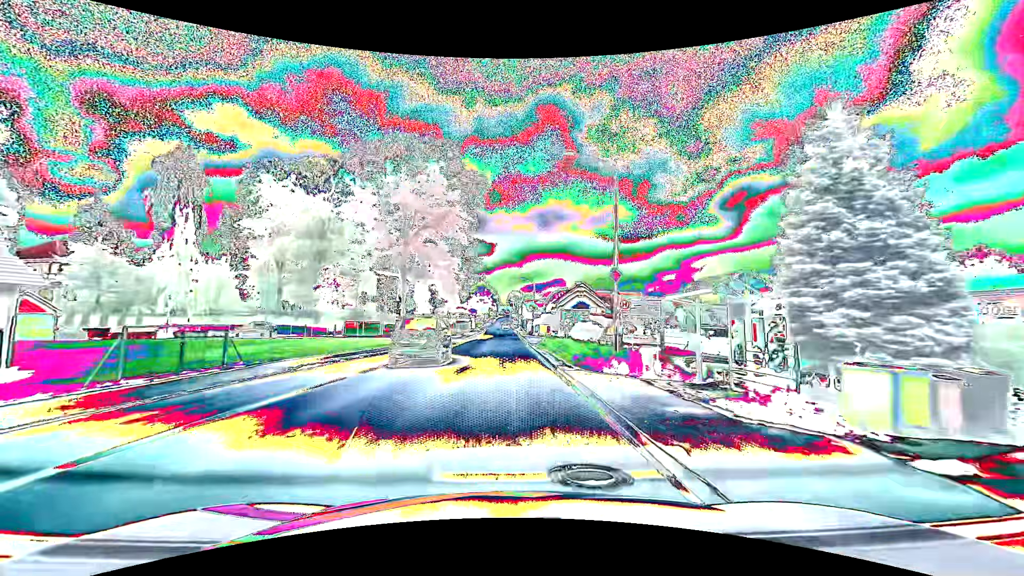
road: tertiary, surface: asphalt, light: Day
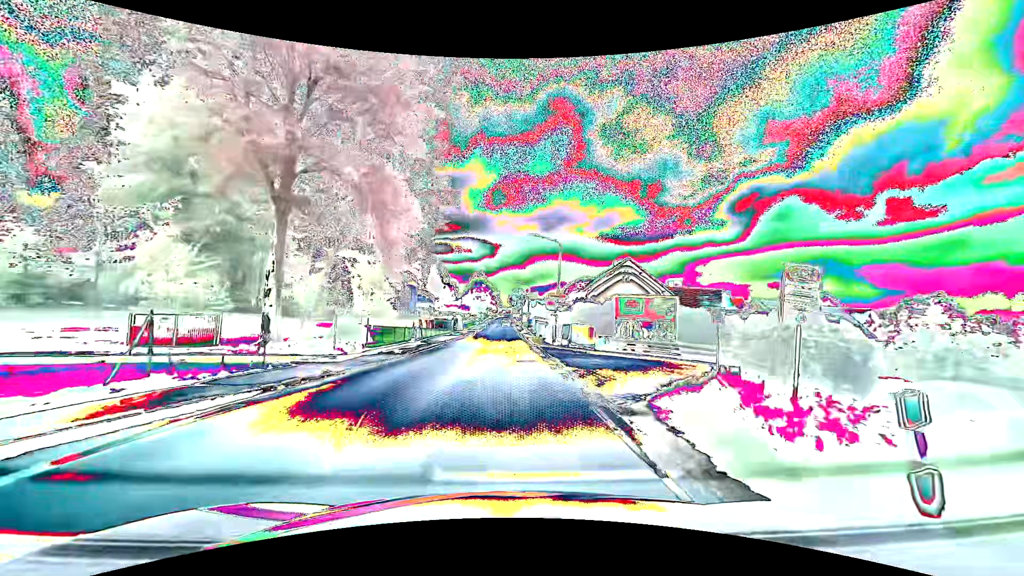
(+0.1, +31.9) m; 0°
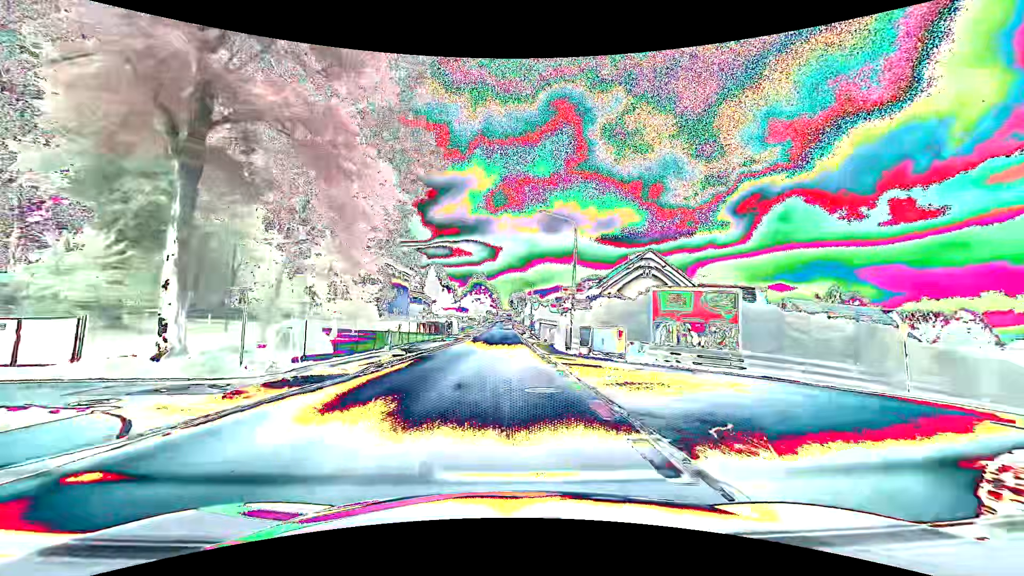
(0.0, +7.9) m; 0°
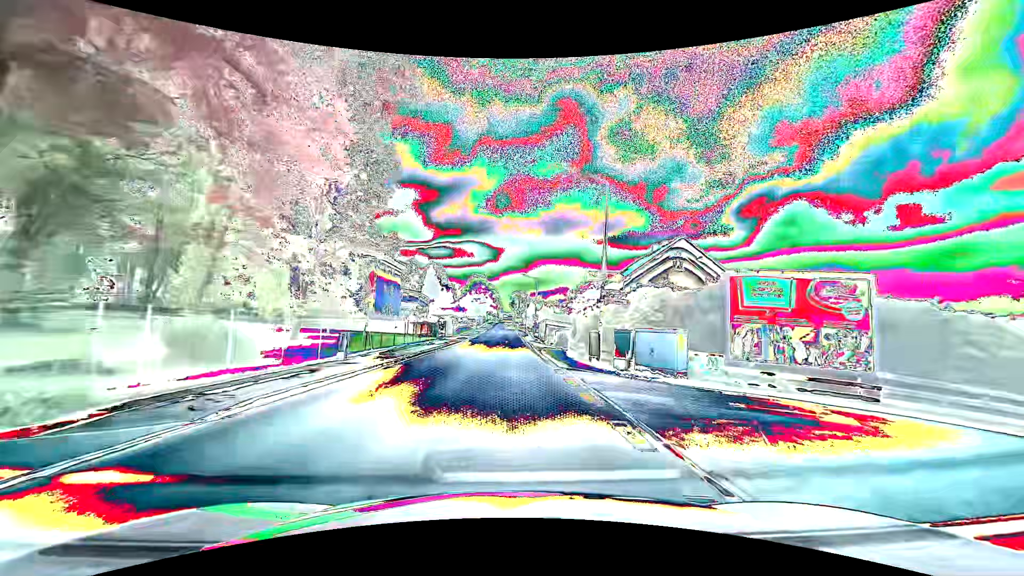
(0.0, +7.9) m; 0°
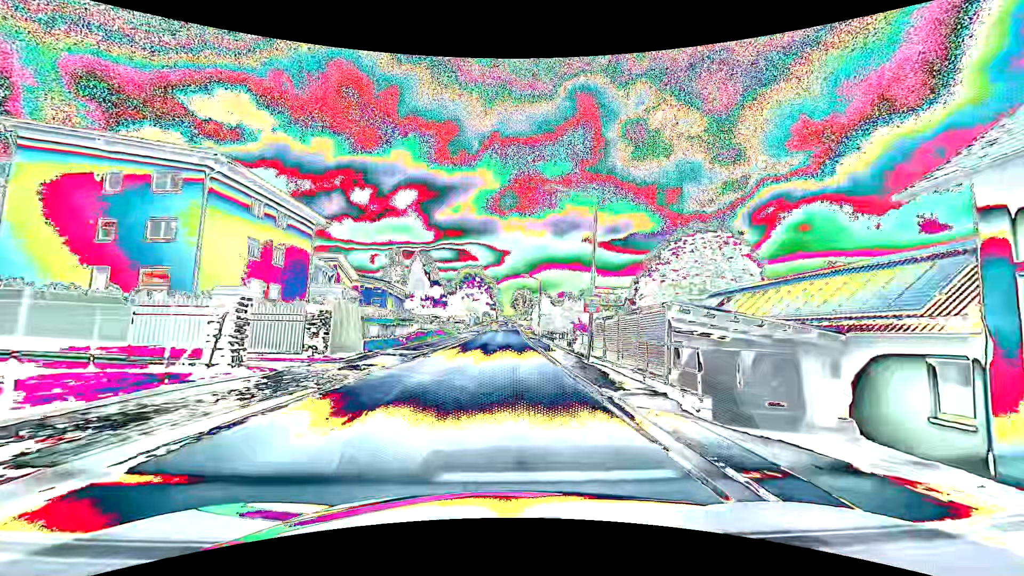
(-0.2, +39.2) m; 0°
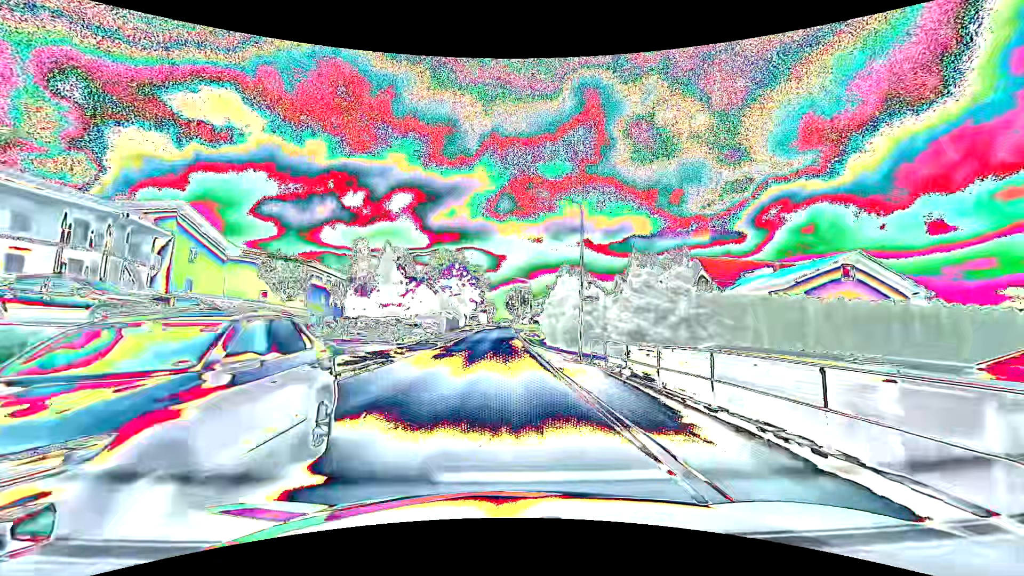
(+0.4, +39.1) m; +1°
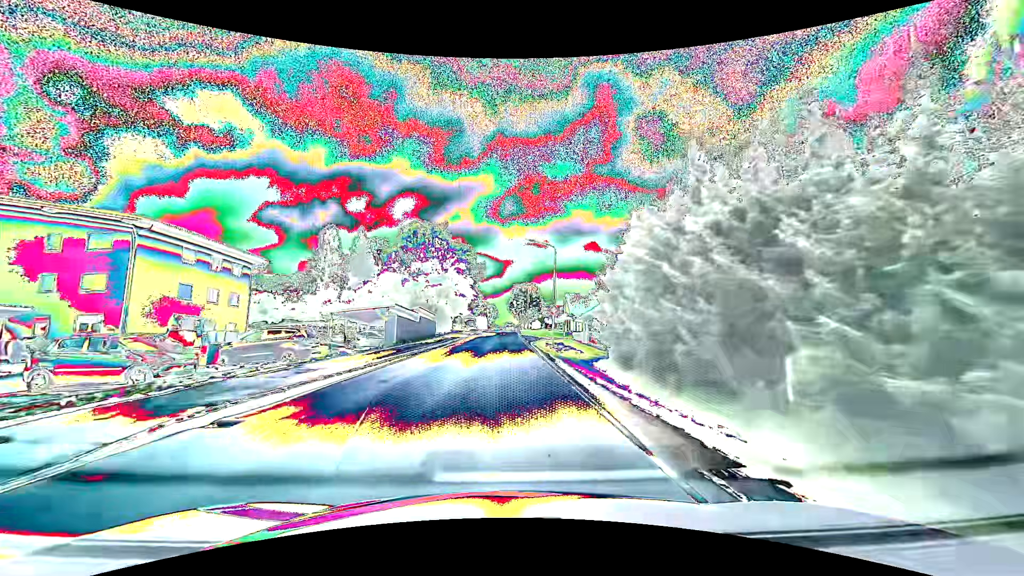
(-0.2, +31.3) m; -1°
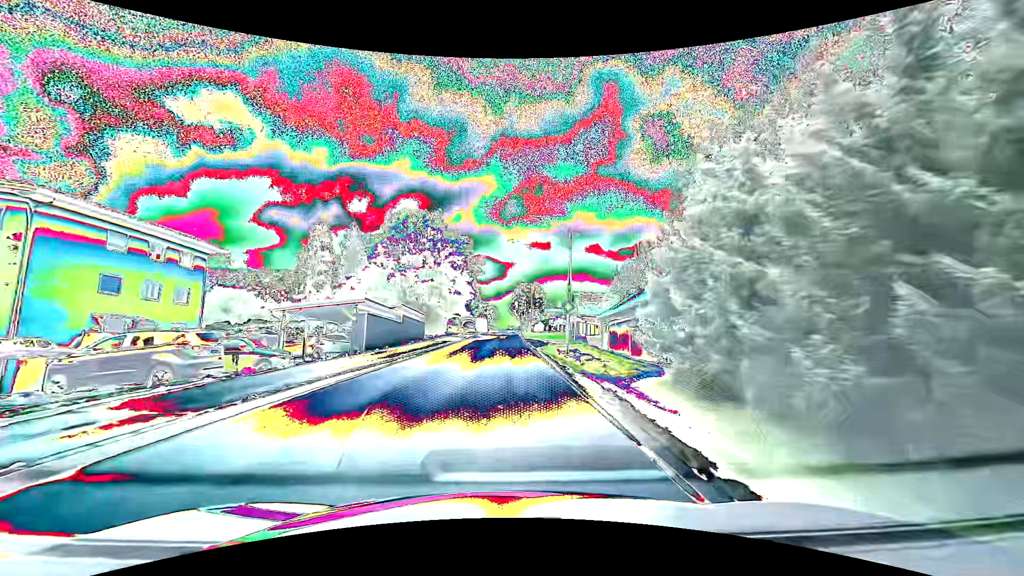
(0.0, +7.8) m; 0°
(0, +10) (0, +20) (0, +30) (0, +40) (0, +50) (0, +60) (0, +70) (0, +80) (0, +90) (+1, +100) m
